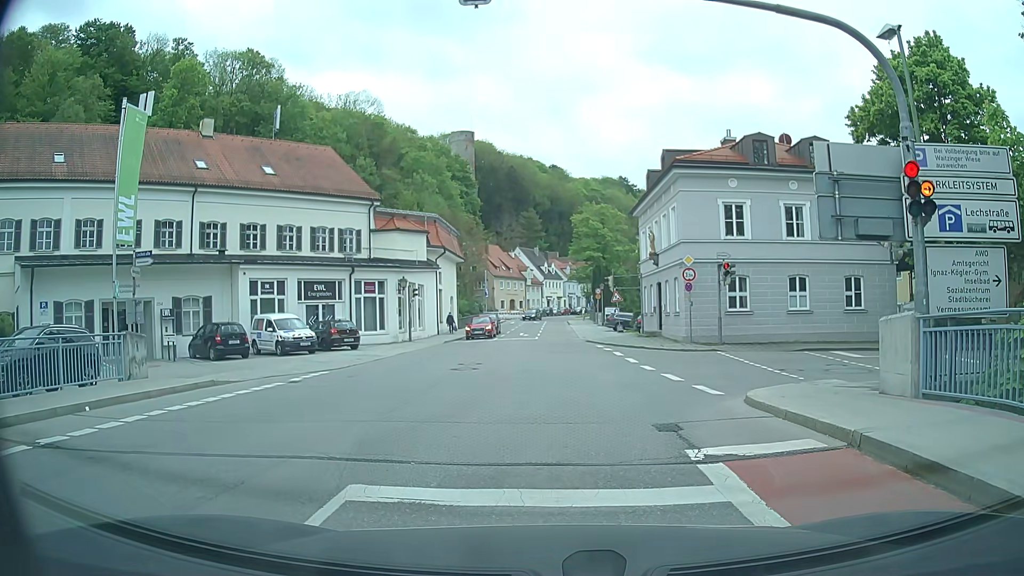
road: residential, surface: asphalt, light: Day
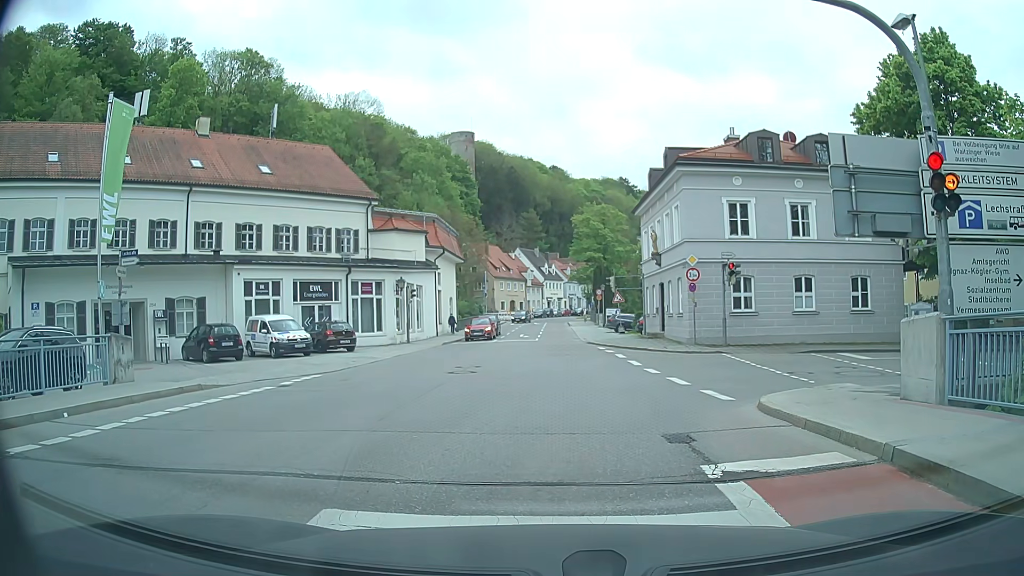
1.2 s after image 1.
(0.0, +0.7) m; 0°
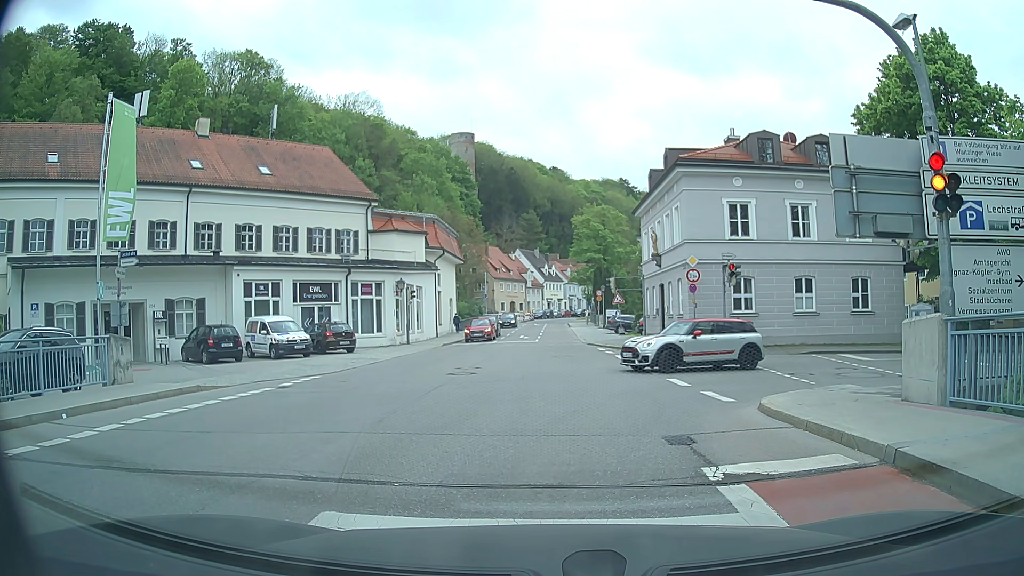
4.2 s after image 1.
(0.0, +0.1) m; 0°
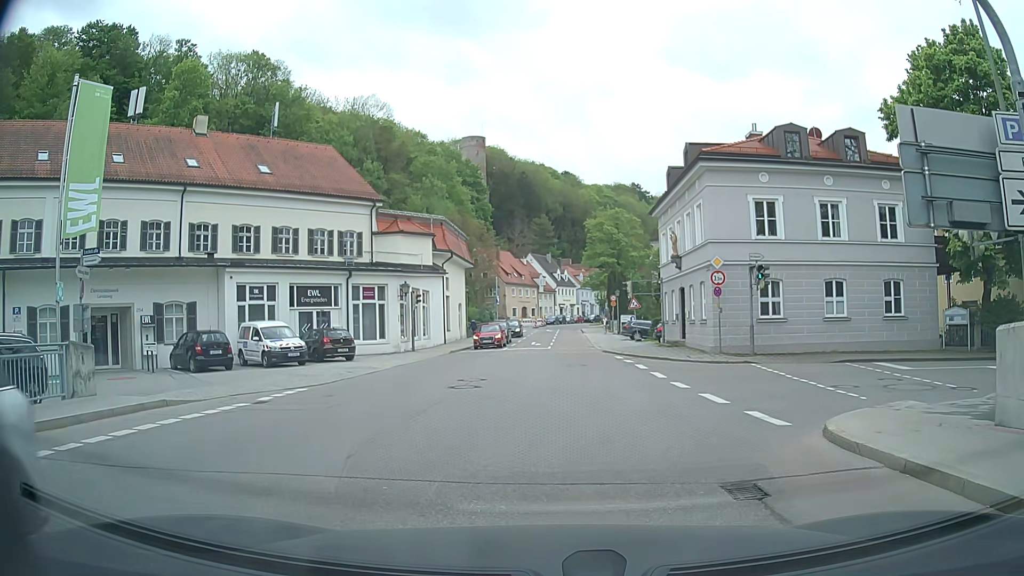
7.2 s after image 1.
(0.0, +2.2) m; -2°
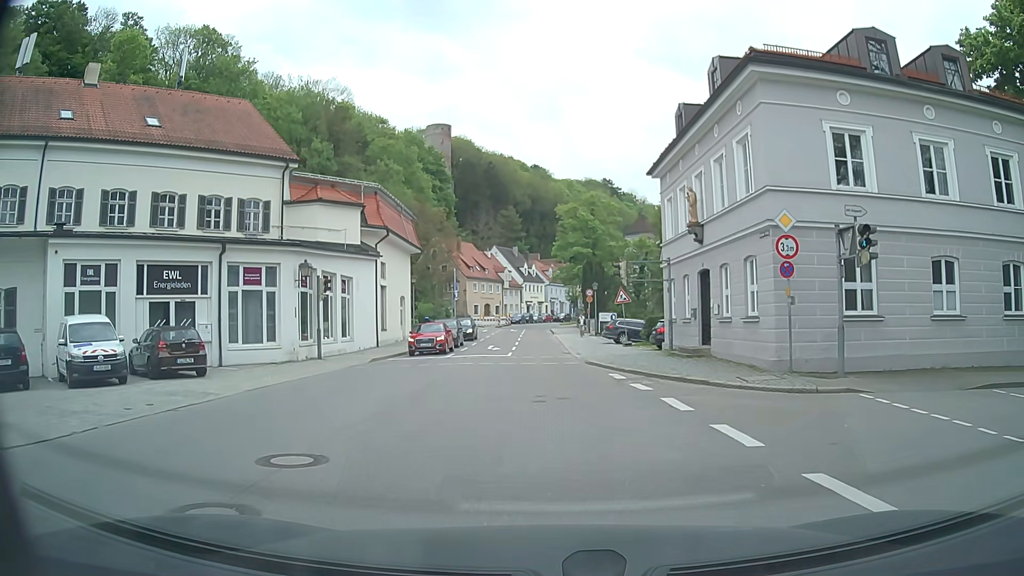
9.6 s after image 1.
(+0.1, +11.1) m; +2°
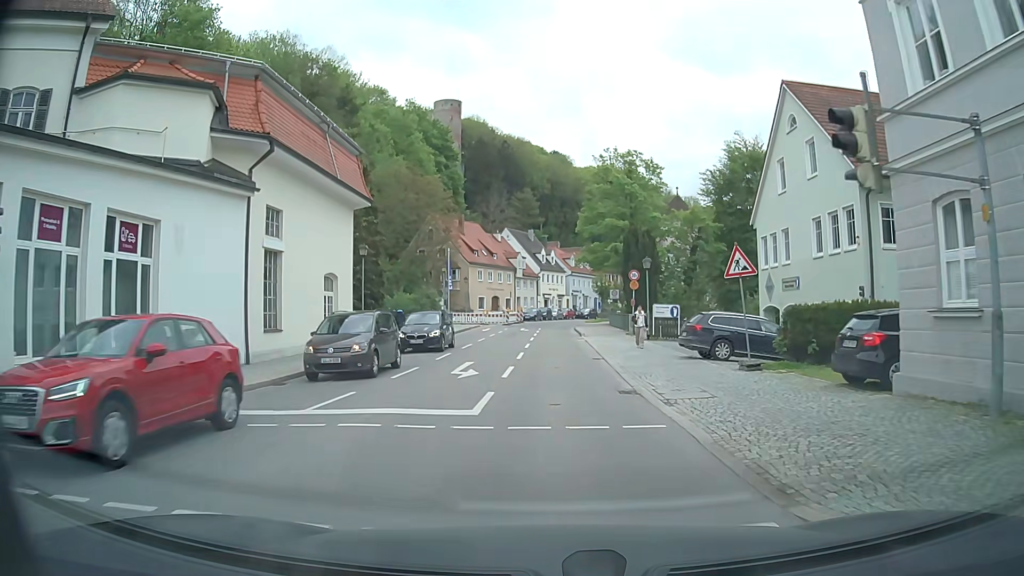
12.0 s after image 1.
(-0.1, +18.9) m; -1°
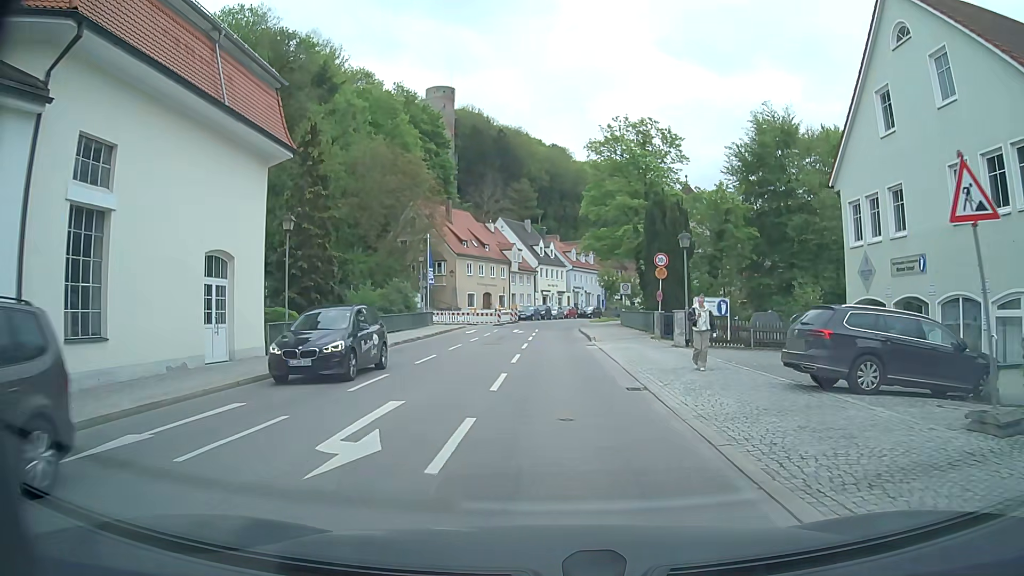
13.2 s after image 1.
(0.0, +9.7) m; 0°
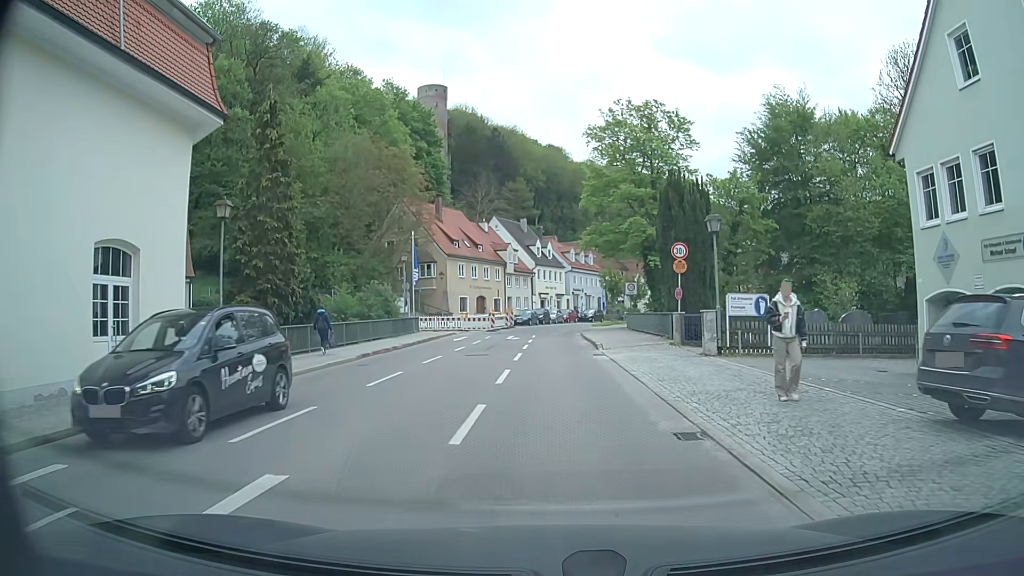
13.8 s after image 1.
(0.0, +4.8) m; 0°
(0, +10) (0, +20) (0, +30) (0, +40) (+1, +50) (+3, +60) (+6, +69) (+10, +78) (+15, +87) (+21, +95) m
